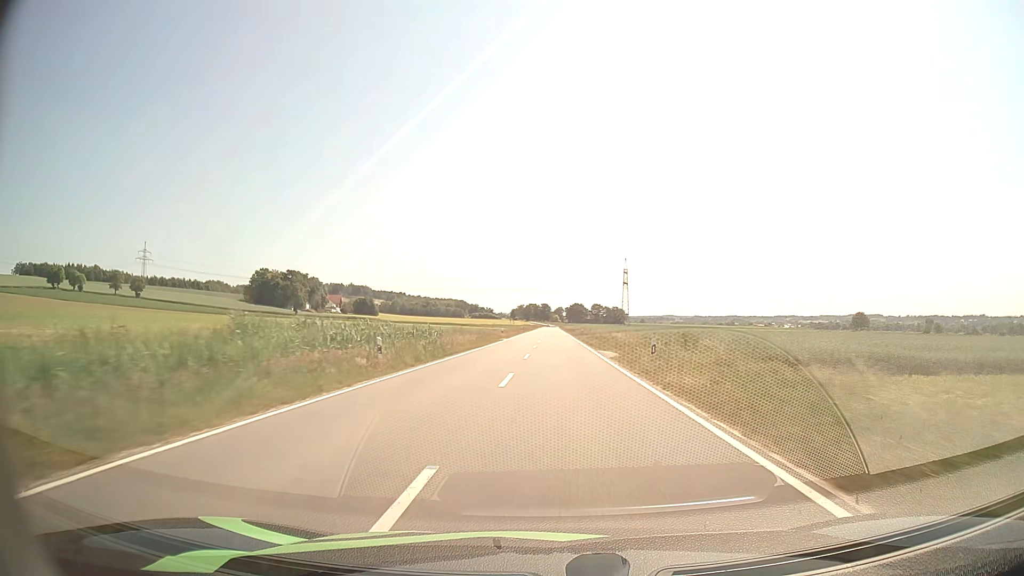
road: tertiary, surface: asphalt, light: Day
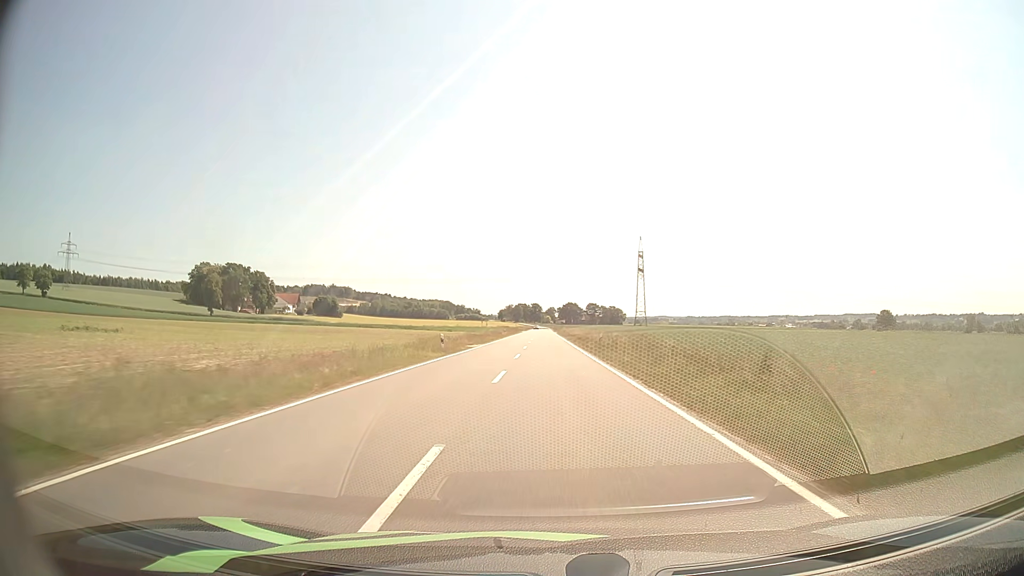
(+0.6, +74.0) m; +1°
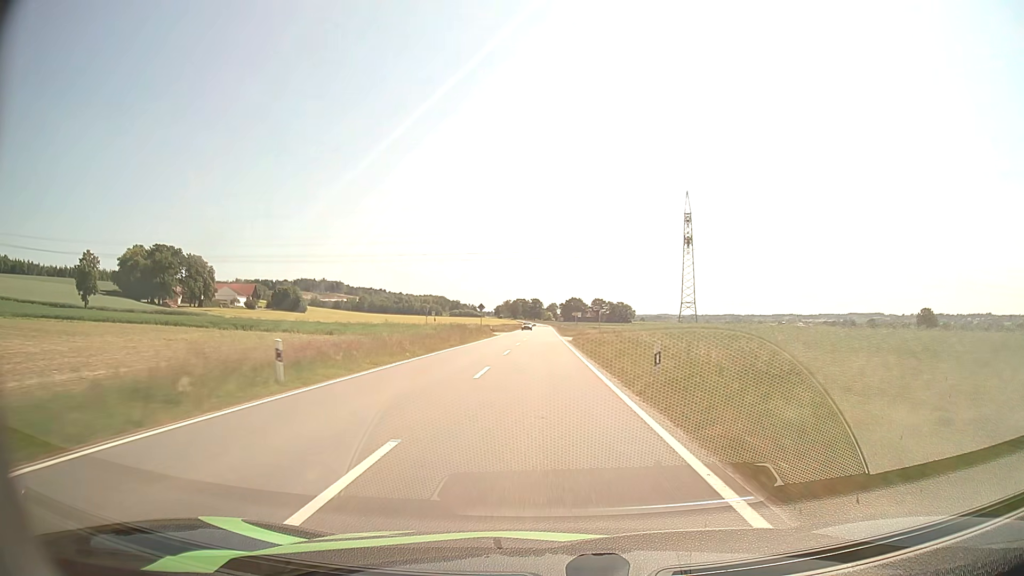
(+0.2, +73.5) m; 0°
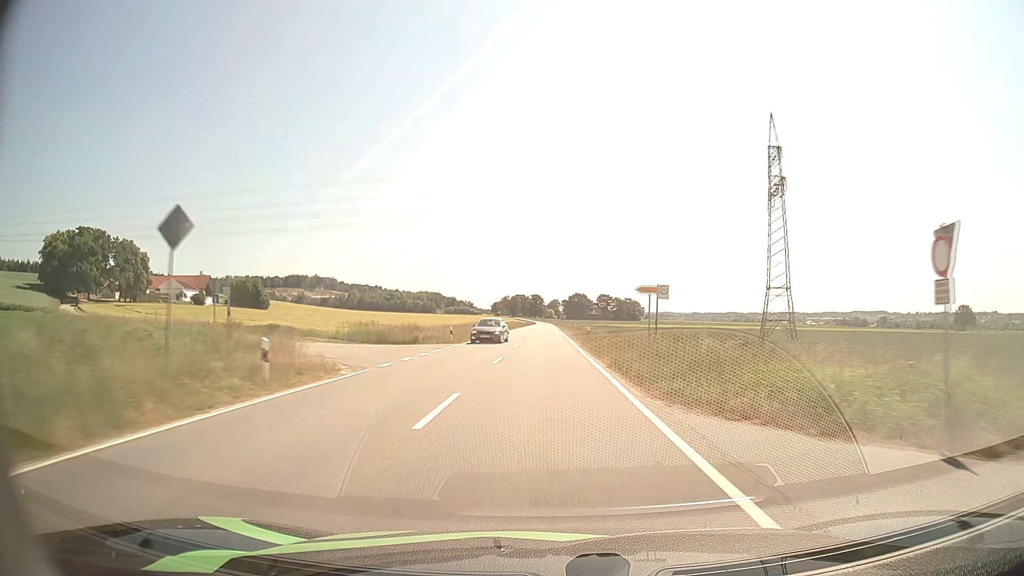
(-0.3, +57.3) m; 0°
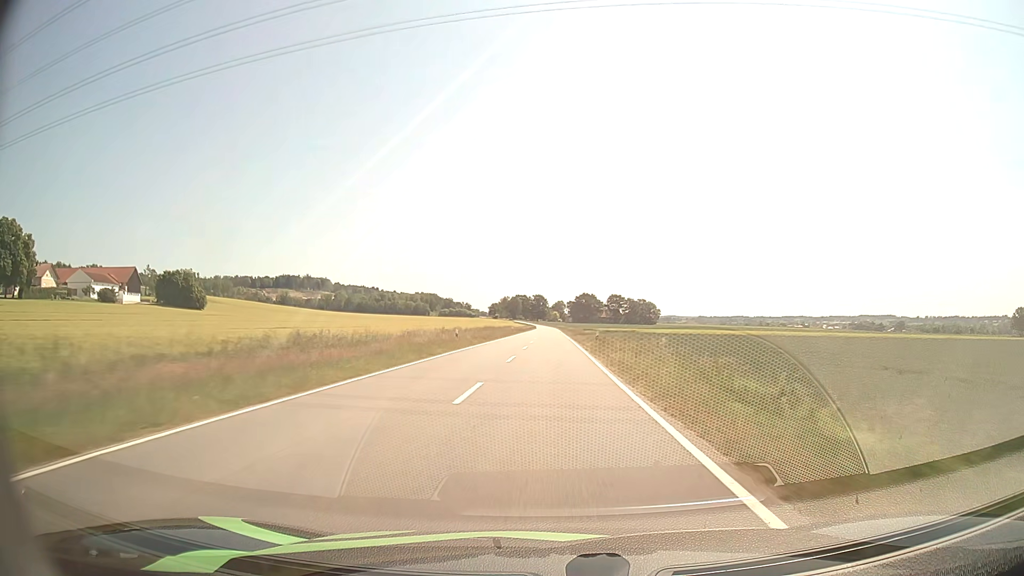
(0.0, +71.9) m; 0°
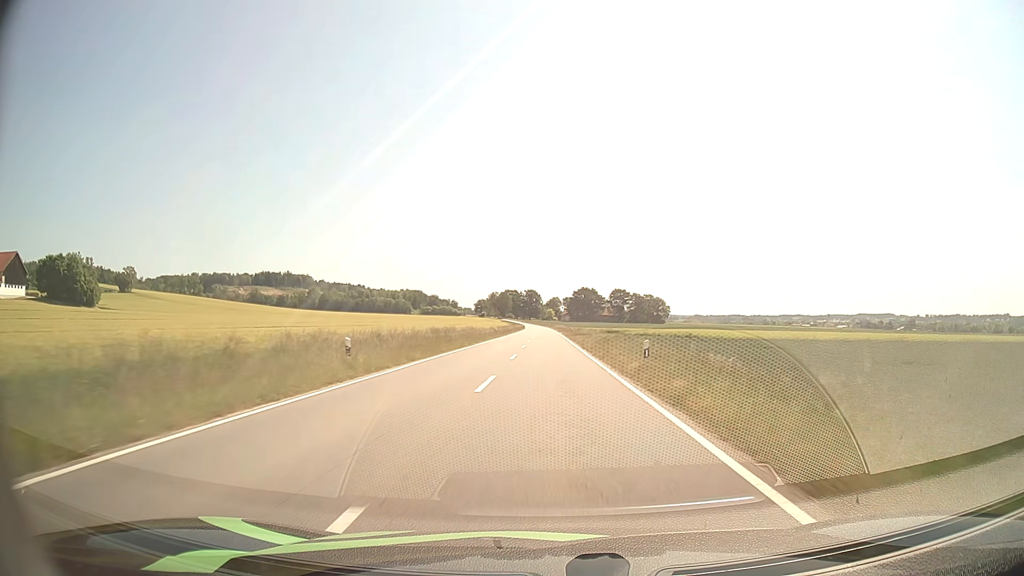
(+0.2, +73.2) m; 0°
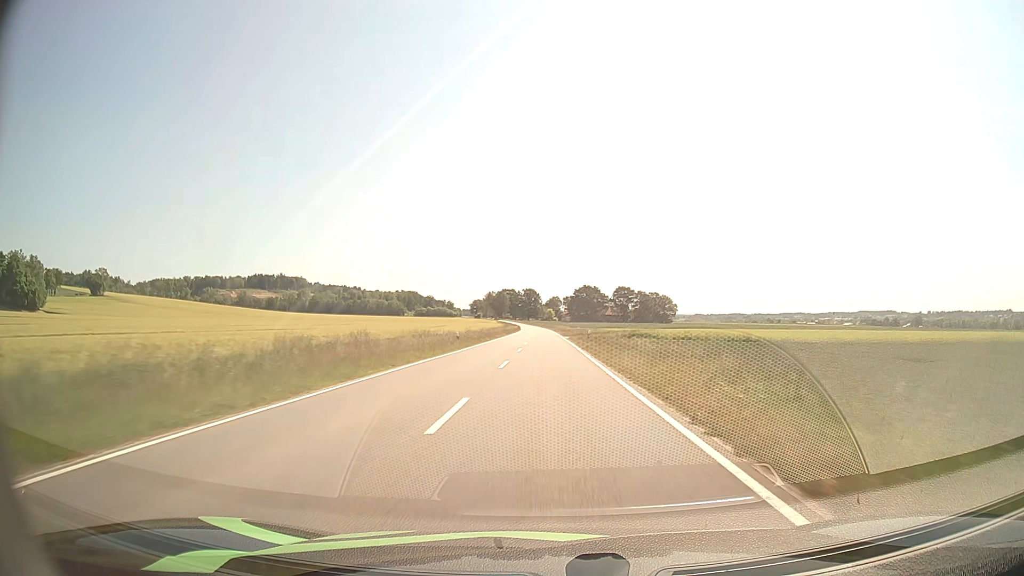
(0.0, +29.8) m; 0°
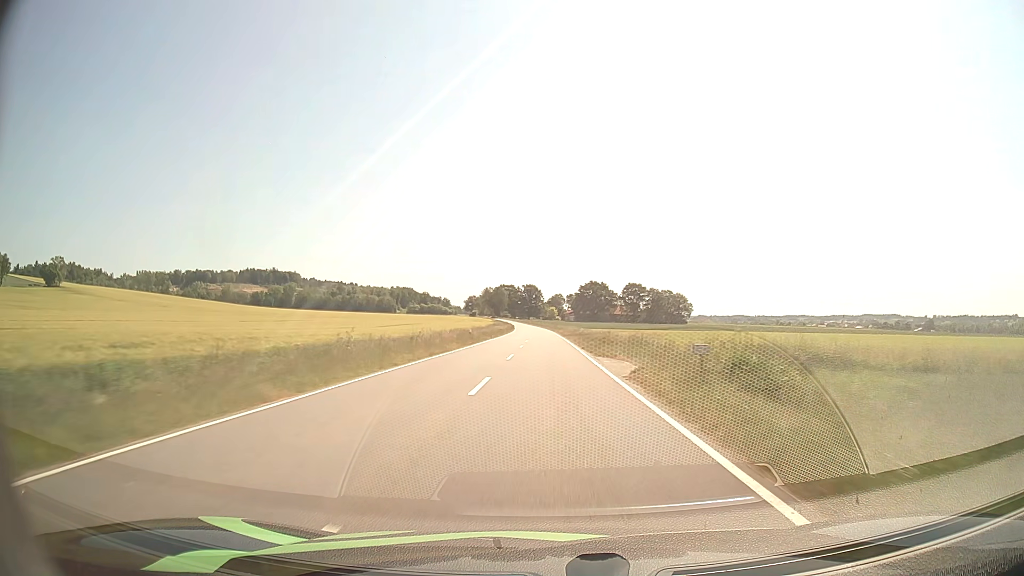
(-0.2, +45.1) m; 0°
(0, +10) (0, +20) (0, +30) (0, +40) (0, +50) (0, +60) (0, +70) (-1, +80) (-1, +90) (-1, +100) m
